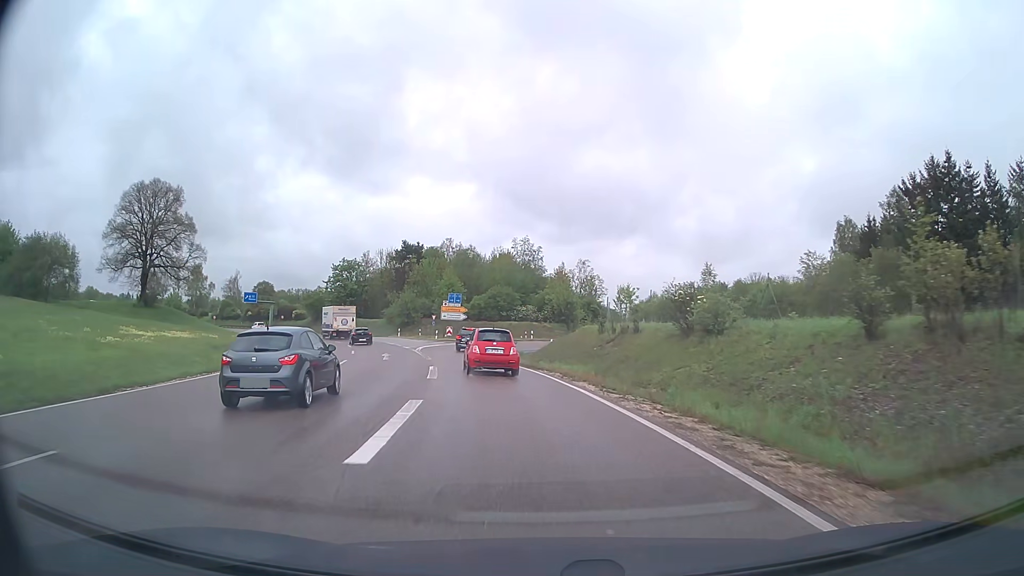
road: trunk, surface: asphalt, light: Day
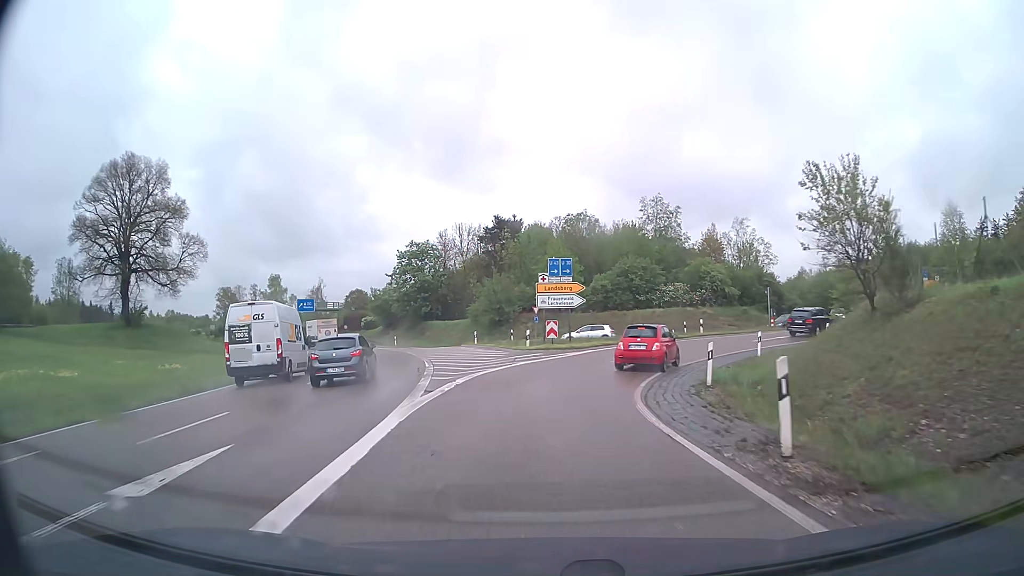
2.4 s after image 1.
(-3.1, +30.2) m; -10°
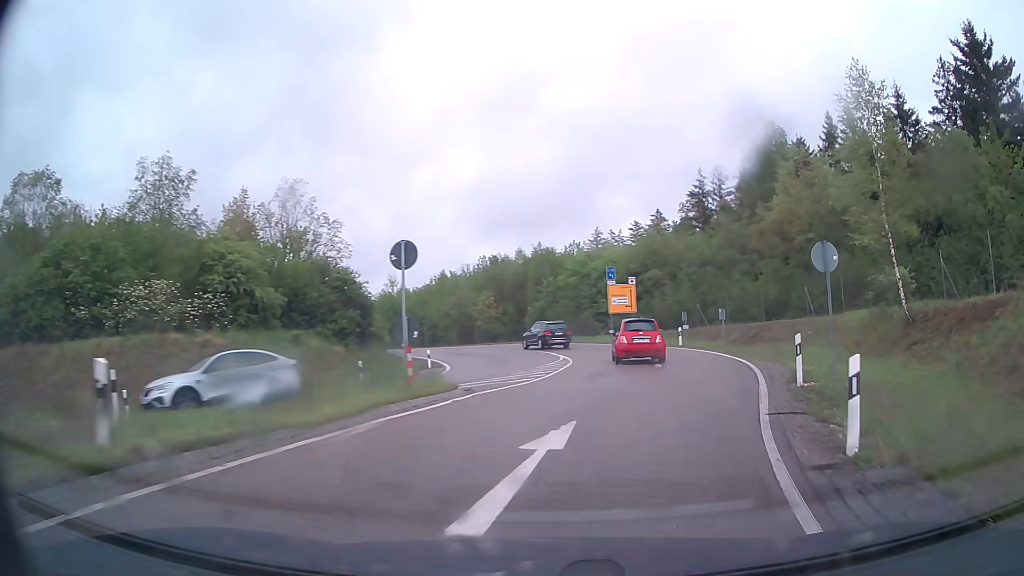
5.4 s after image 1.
(+7.9, +32.8) m; +39°
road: secondary
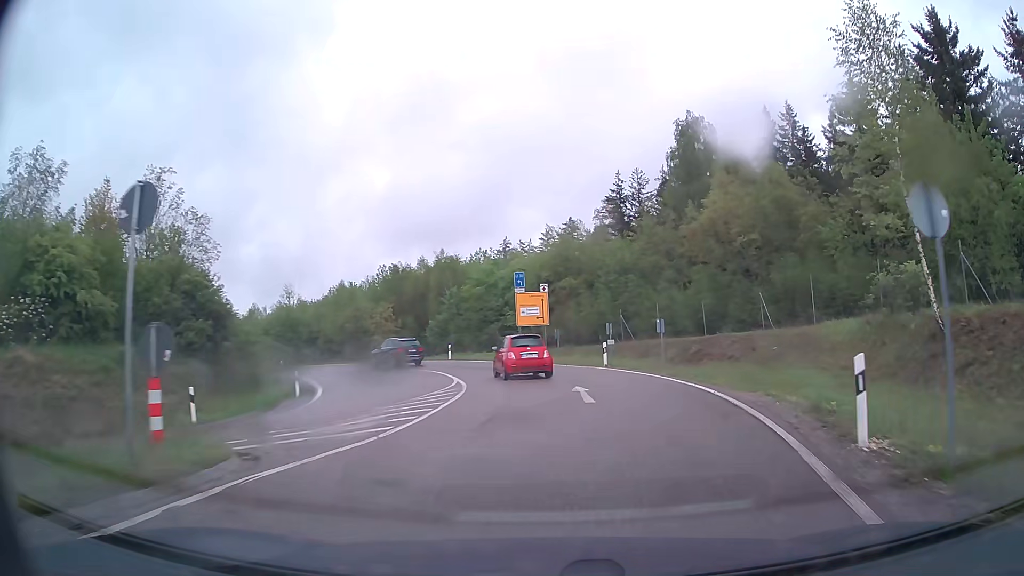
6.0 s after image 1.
(+0.5, +6.7) m; +8°
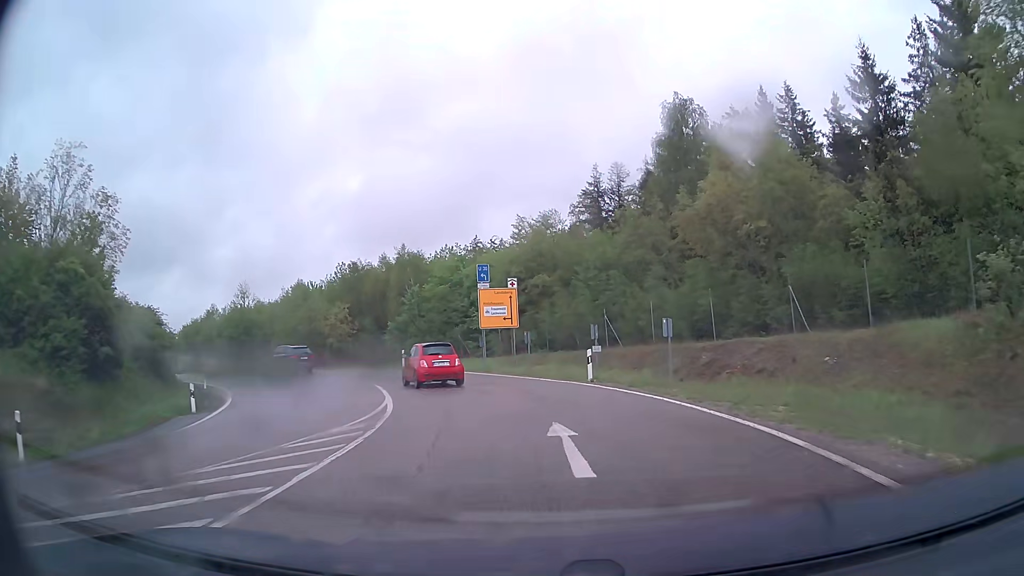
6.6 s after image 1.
(+0.2, +6.8) m; +2°
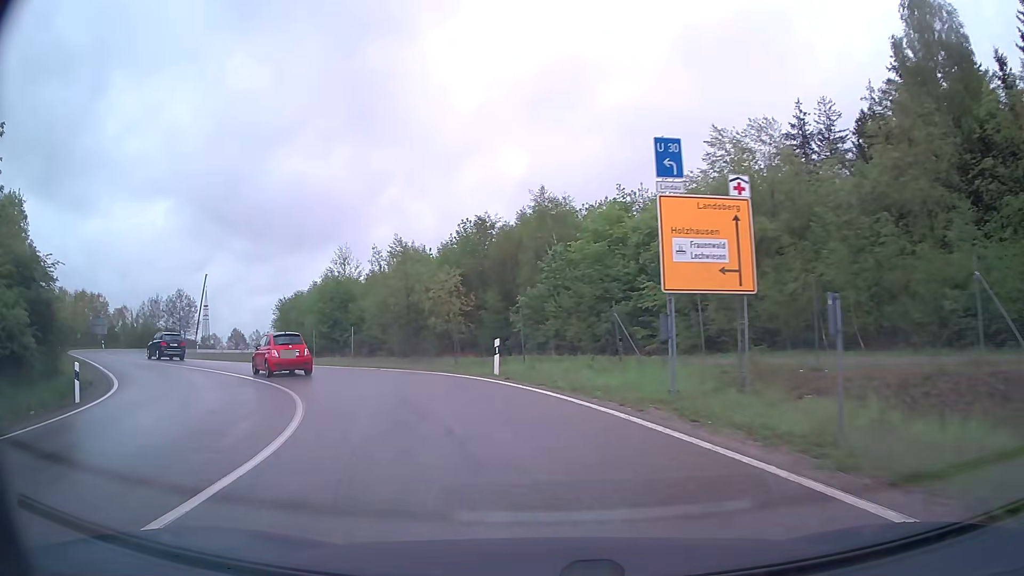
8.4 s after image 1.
(-1.7, +20.7) m; -13°
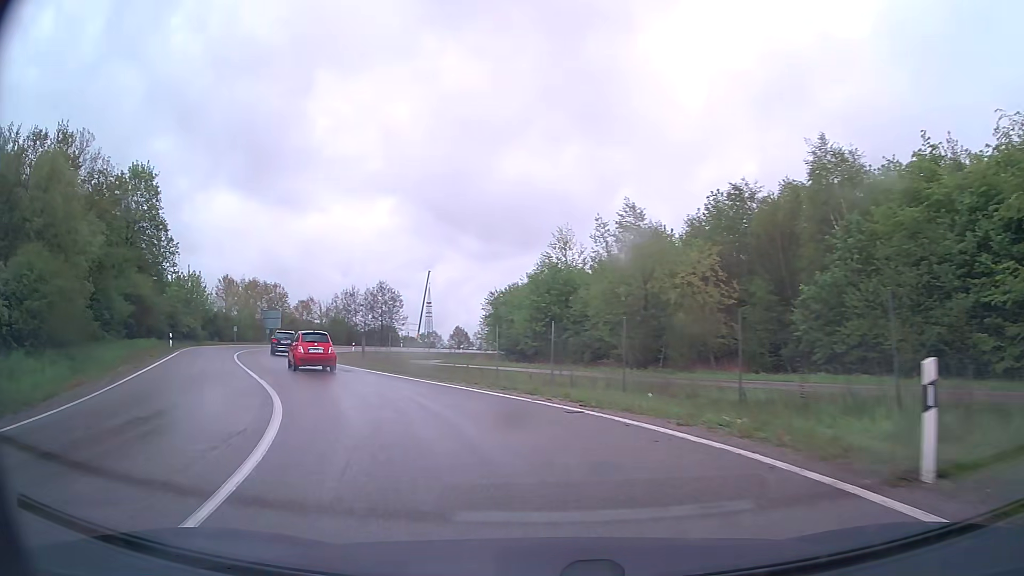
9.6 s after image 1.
(-2.3, +13.4) m; -20°
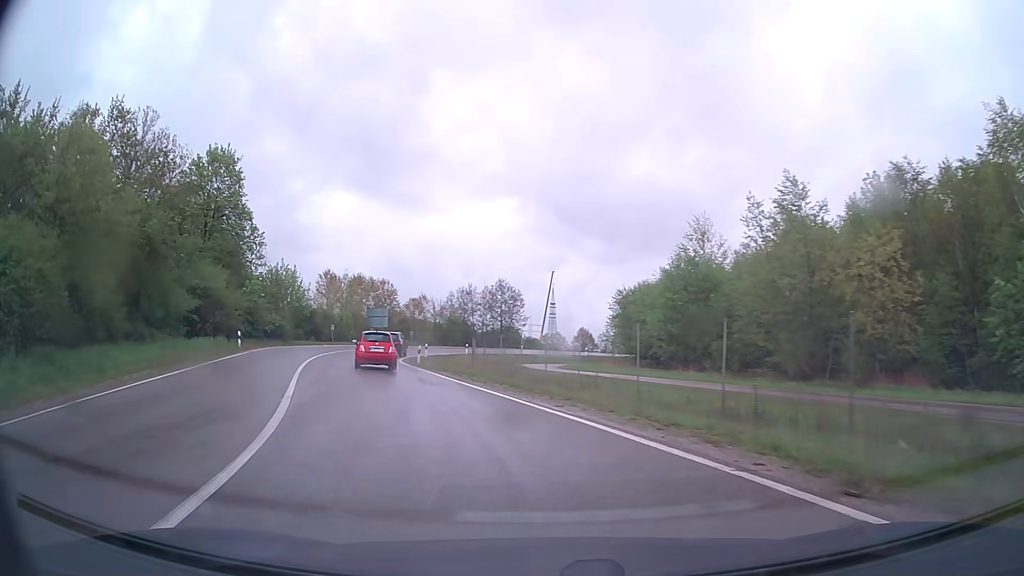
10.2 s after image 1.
(-0.7, +6.8) m; -10°
(-1, +10) (-4, +19) (-7, +29) (-10, +38) (-12, +48) (-13, +58) (-12, +68) (-10, +78) (-7, +87) (-2, +96) m
